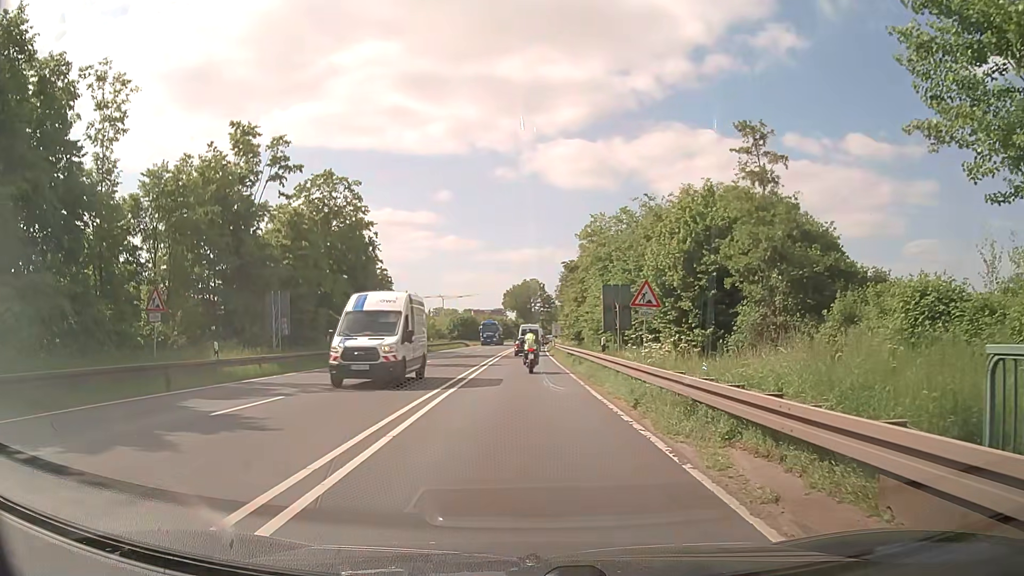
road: primary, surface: asphalt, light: Day
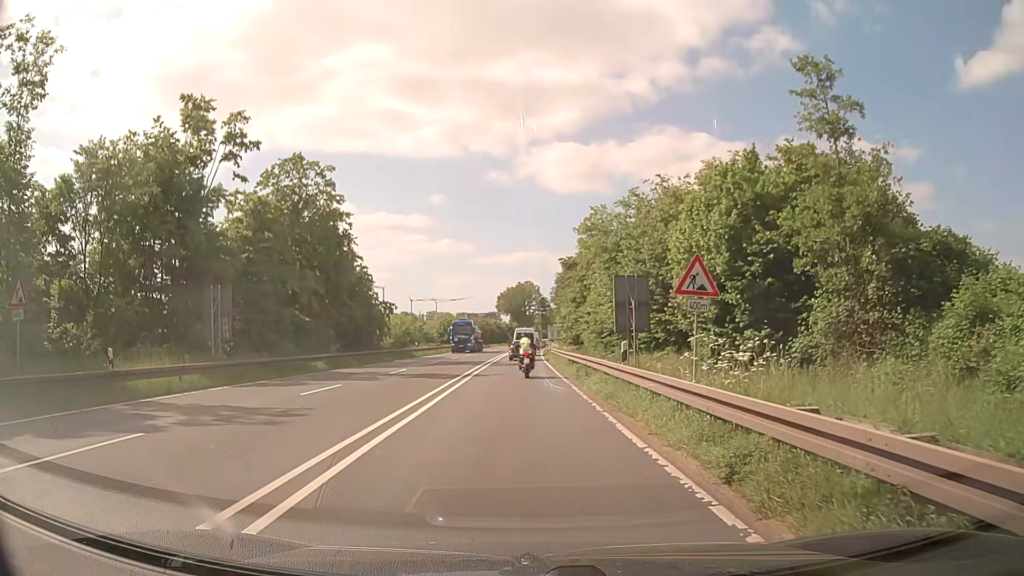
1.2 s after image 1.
(+0.1, +6.0) m; +1°
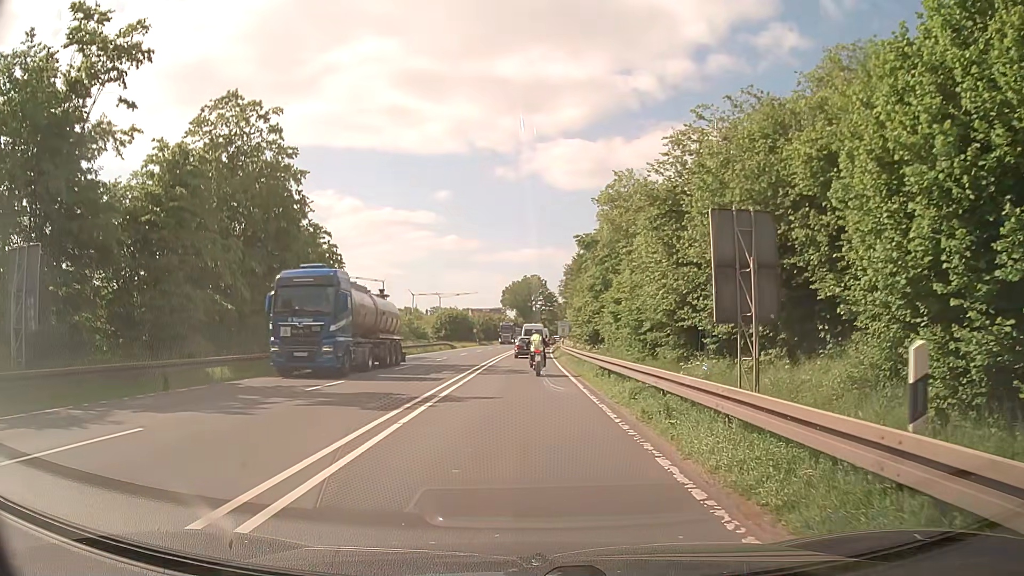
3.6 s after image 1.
(-0.1, +12.1) m; -1°
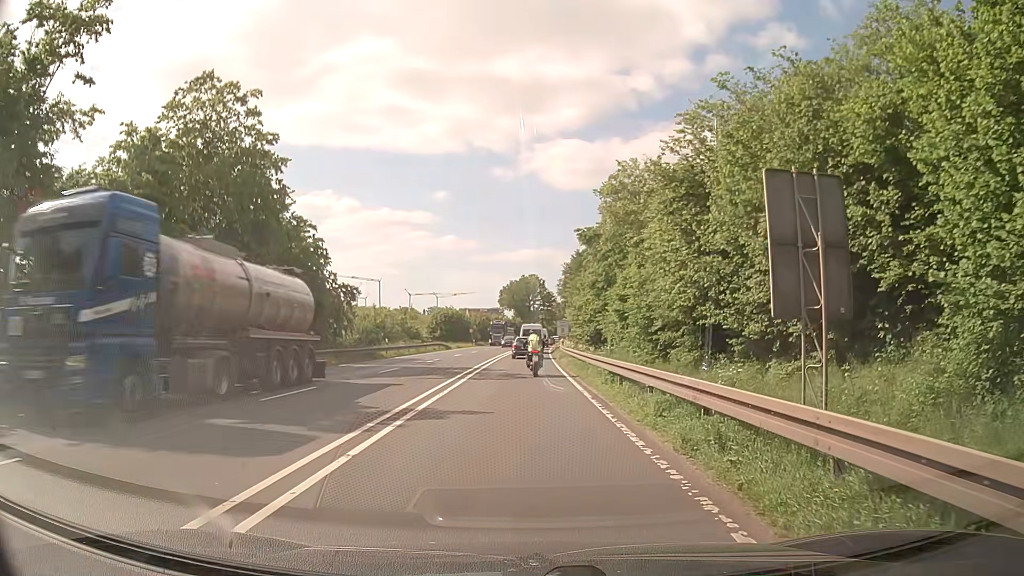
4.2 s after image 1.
(0.0, +3.0) m; 0°
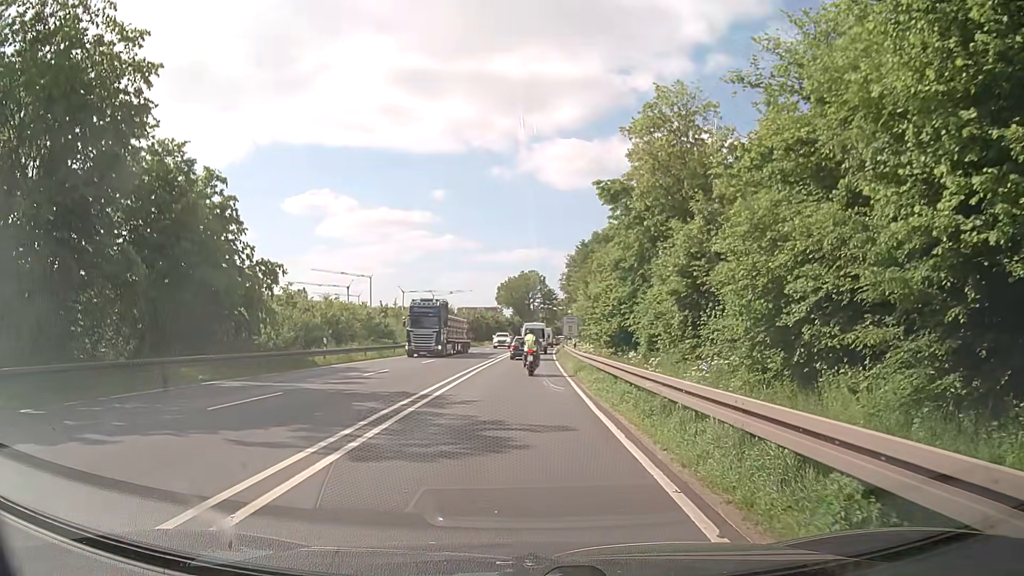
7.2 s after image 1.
(0.0, +14.5) m; 0°
(0, +10) (0, +20) (0, +30) (0, +40) (+1, +50) (+1, +60) (+2, +70) (+2, +80) (+3, +90) (+3, +100) m
